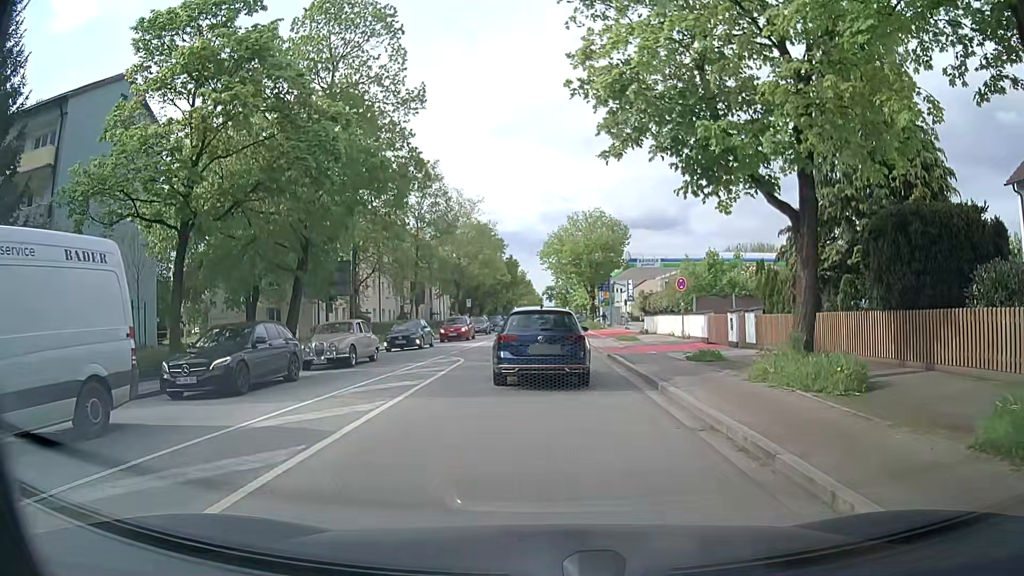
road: secondary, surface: asphalt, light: Day
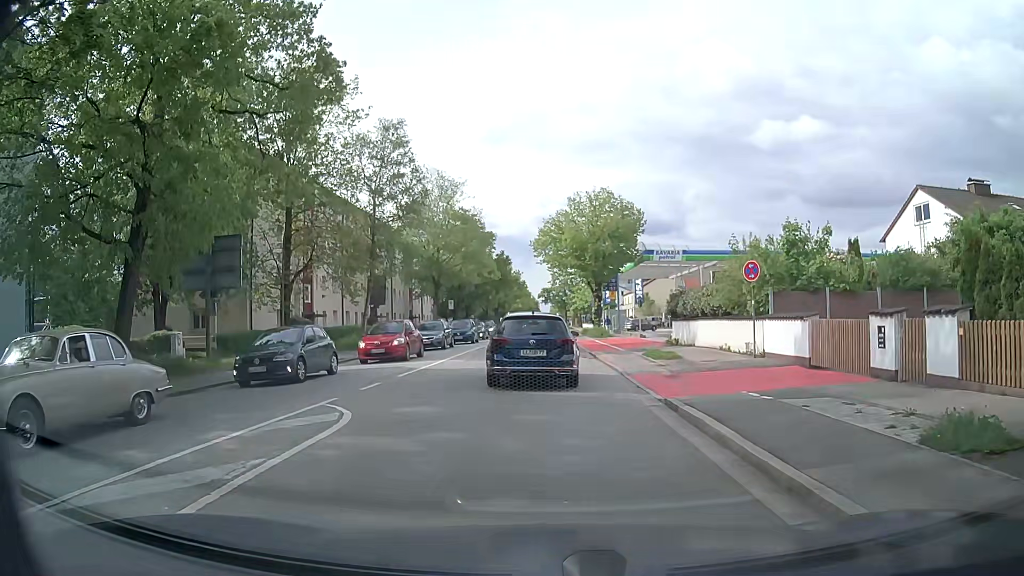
(+0.2, +11.8) m; +1°
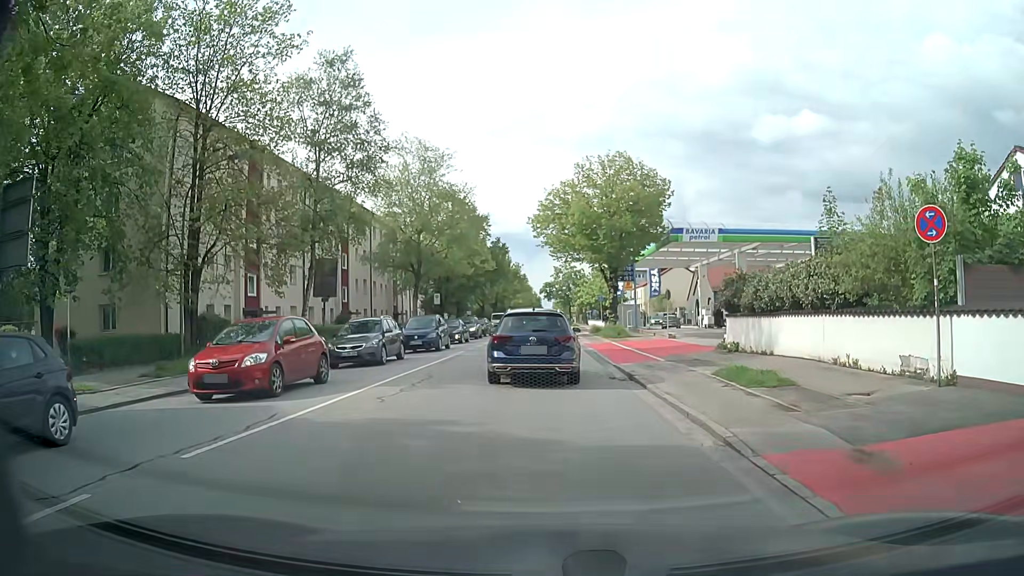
(0.0, +10.1) m; -1°
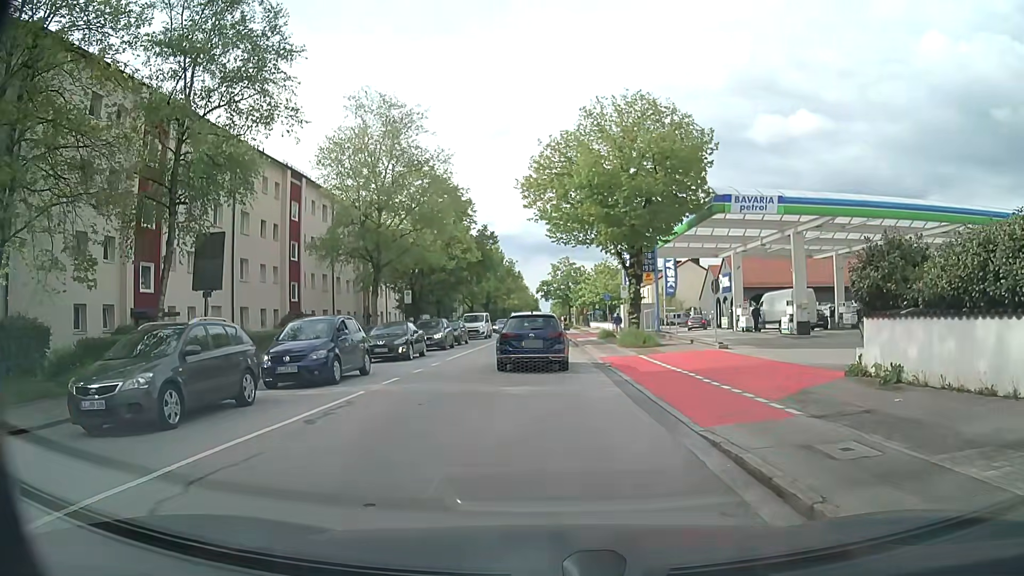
(+0.2, +11.3) m; +1°
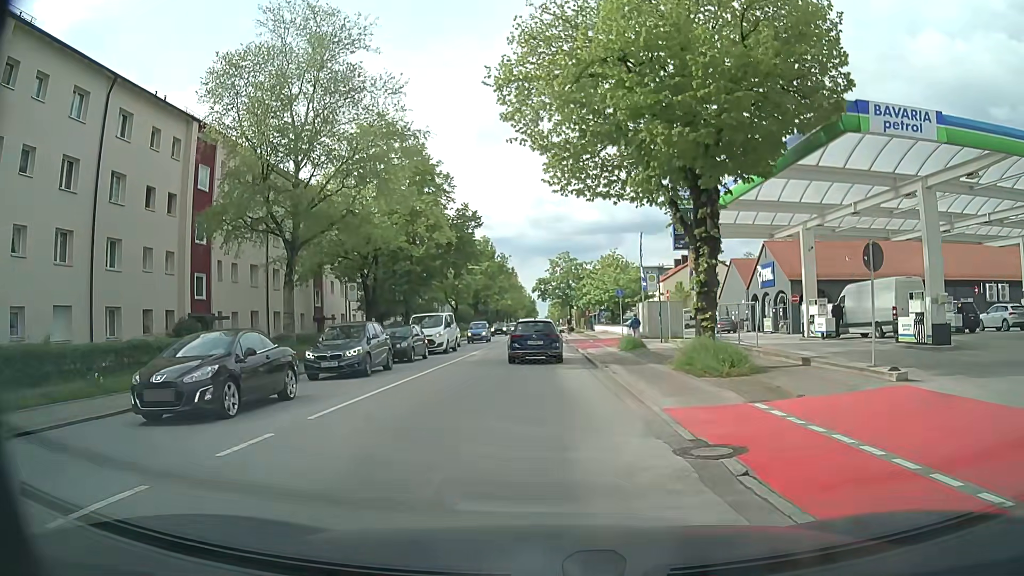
(0.0, +13.5) m; +1°
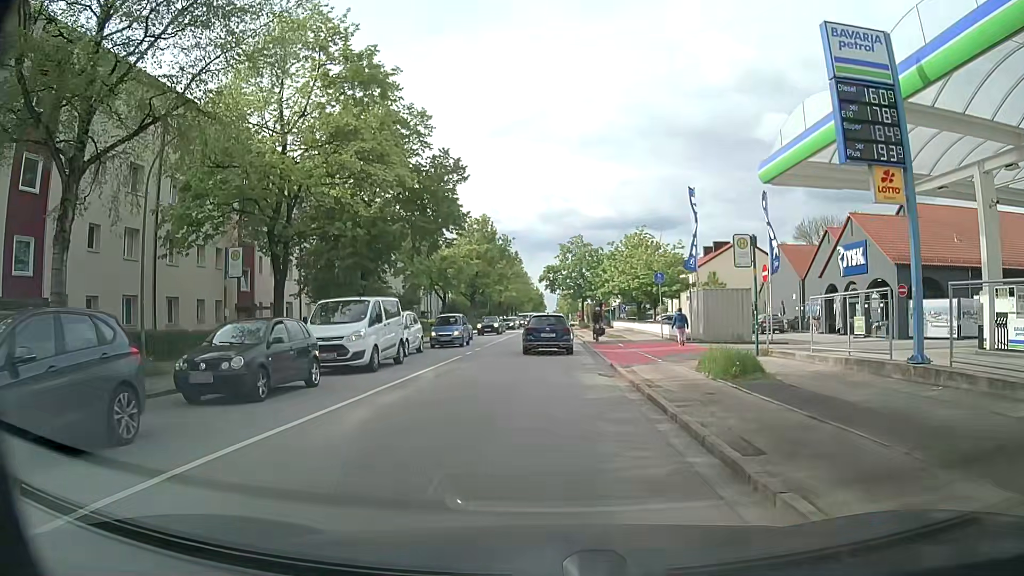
(-0.2, +14.7) m; -2°
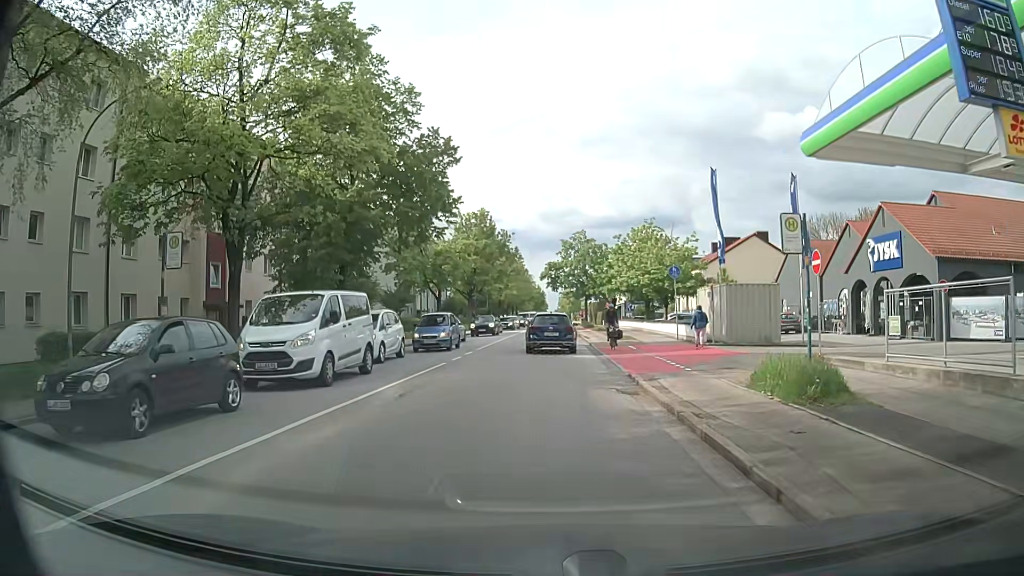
(+0.1, +4.0) m; +2°
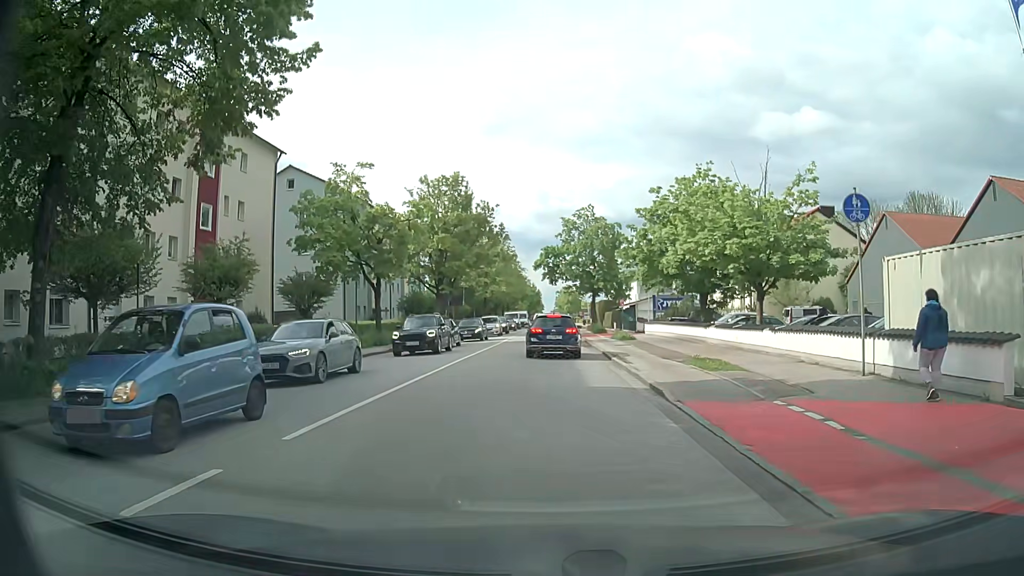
(-0.3, +20.0) m; -1°
